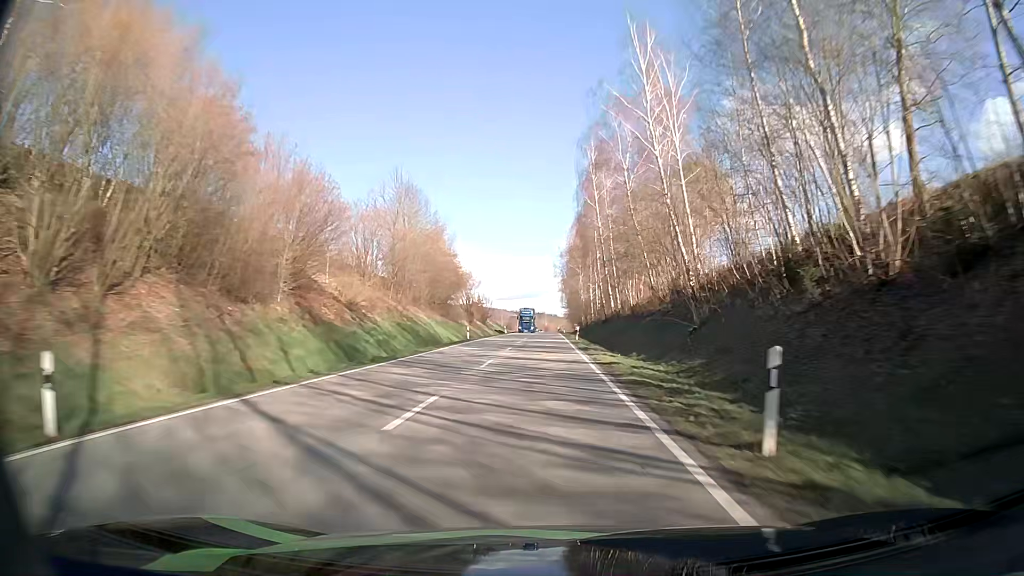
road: secondary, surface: asphalt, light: Day
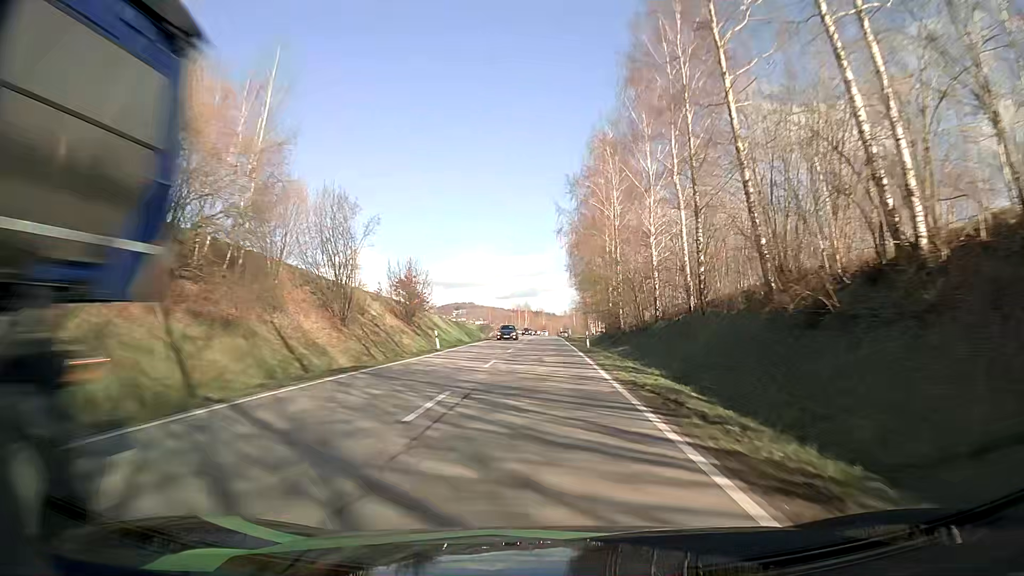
(-0.2, +59.7) m; 0°
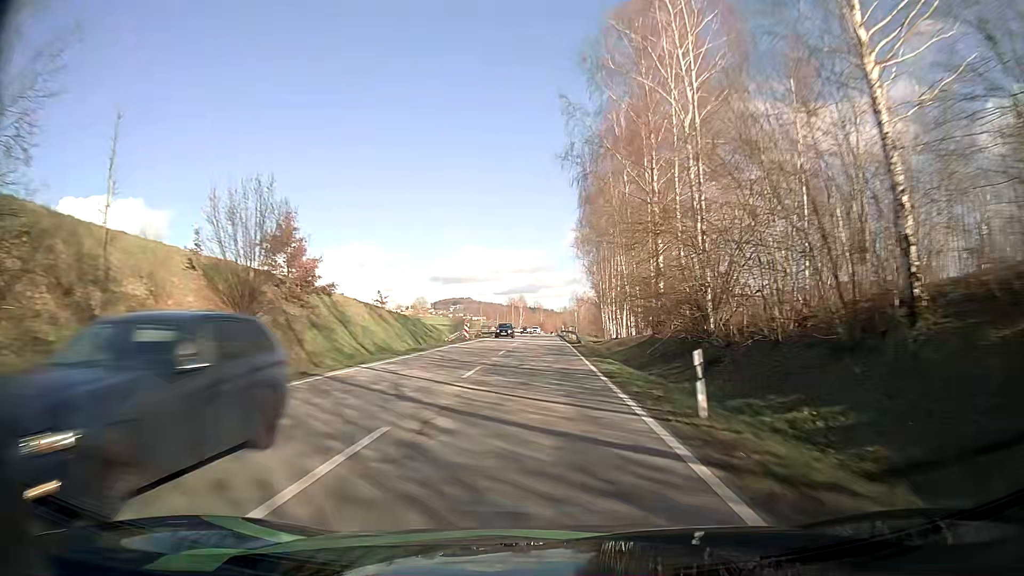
(0.0, +28.9) m; 0°
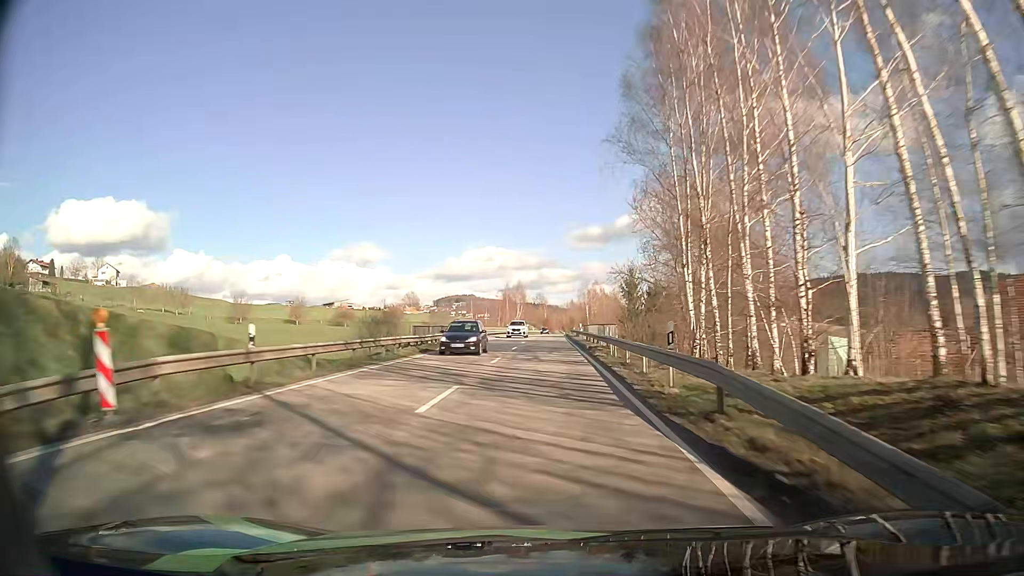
(-0.1, +42.3) m; 0°
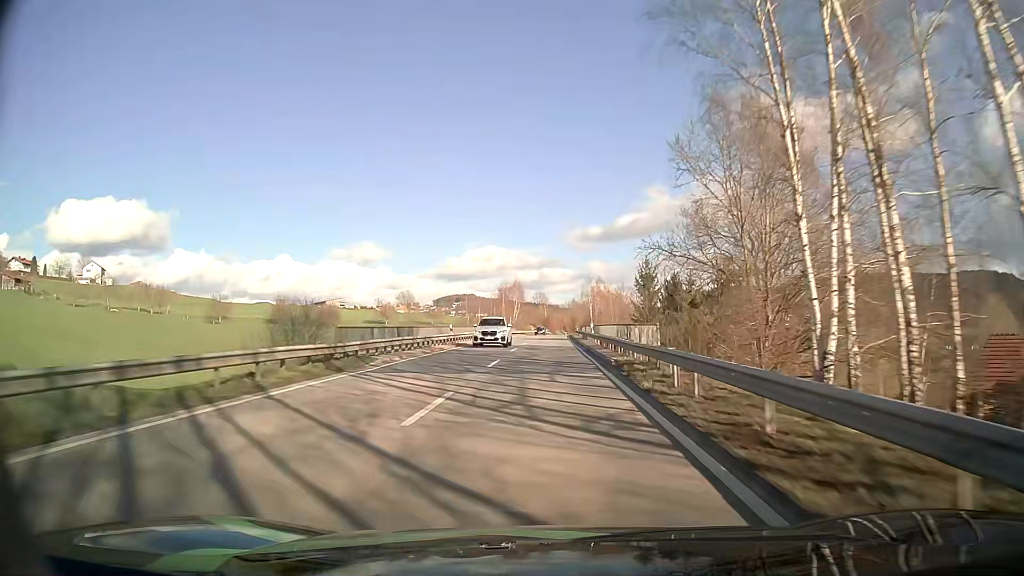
(0.0, +13.8) m; 0°
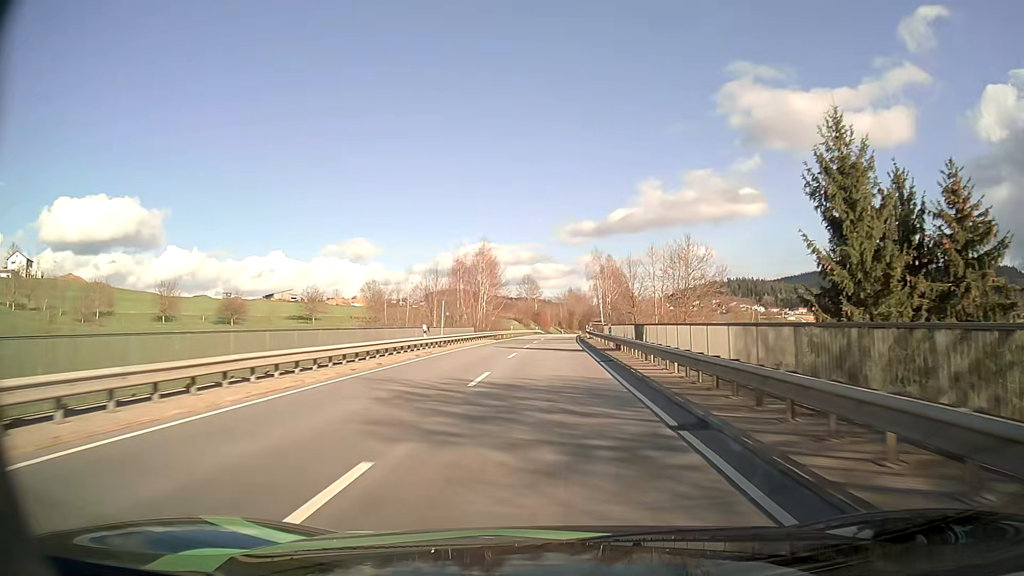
(+0.2, +54.4) m; 0°
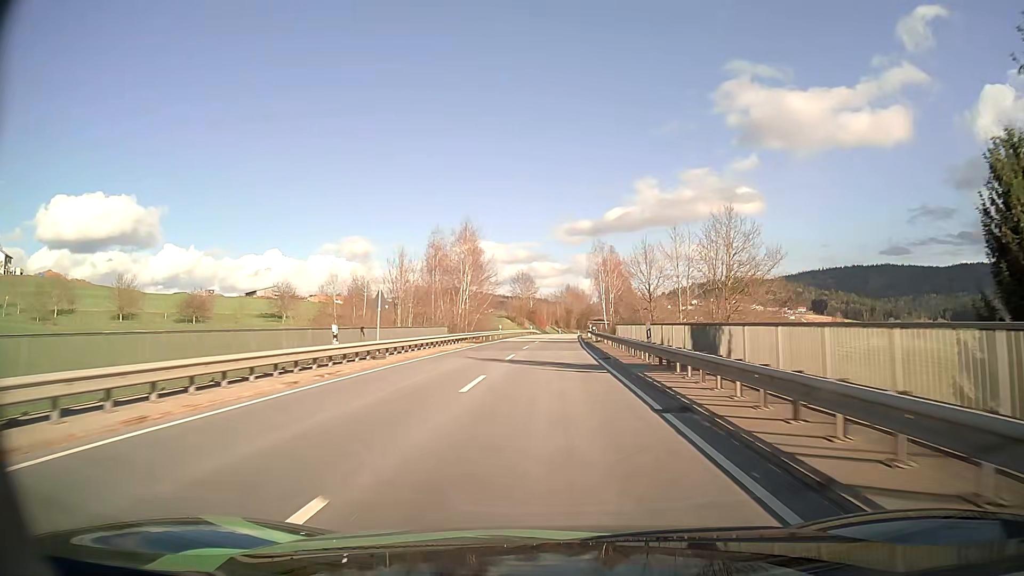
(+0.1, +13.5) m; 0°
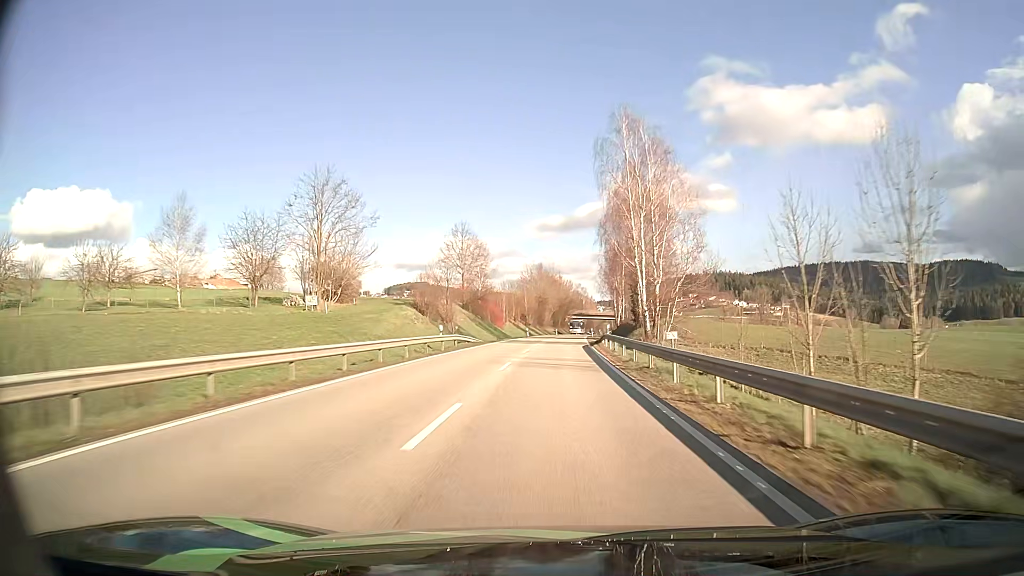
(+1.3, +68.2) m; +2°
(0, +10) (0, +20) (0, +30) (+1, +40) (+1, +50) (+2, +60) (+2, +70) (+3, +80) (+3, +90) (+4, +100) m
